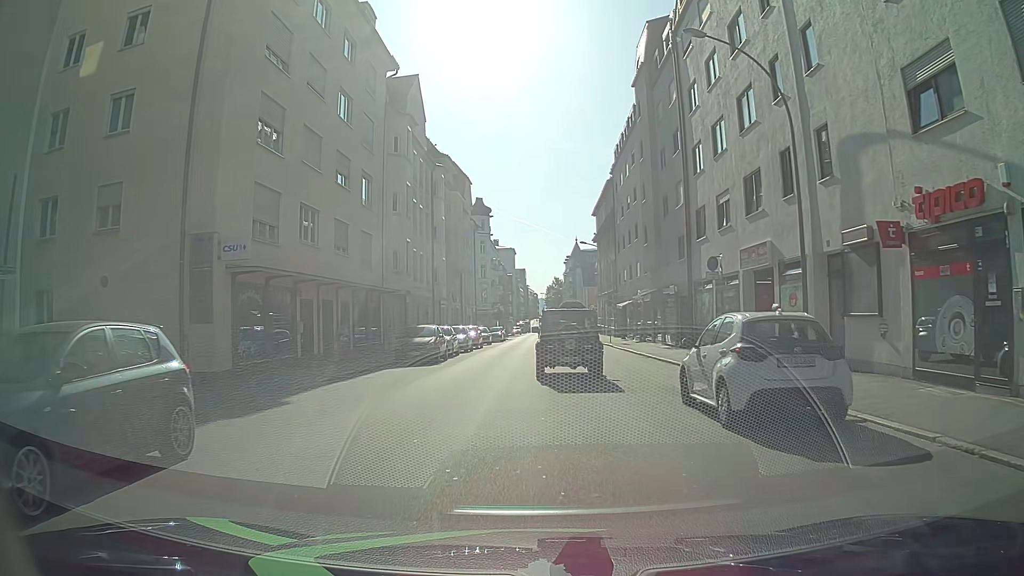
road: tertiary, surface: asphalt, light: Day
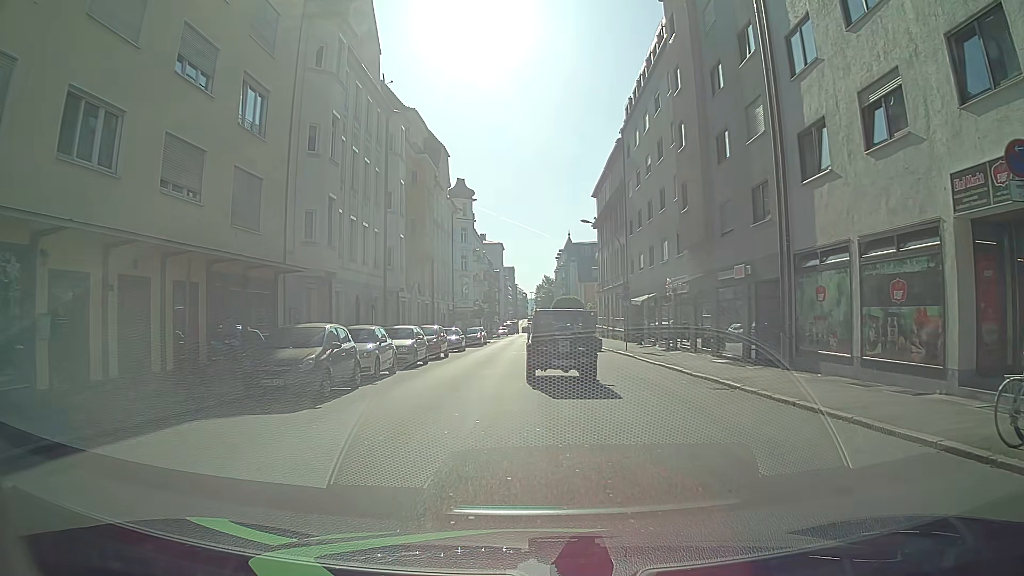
(0.0, +13.1) m; +1°
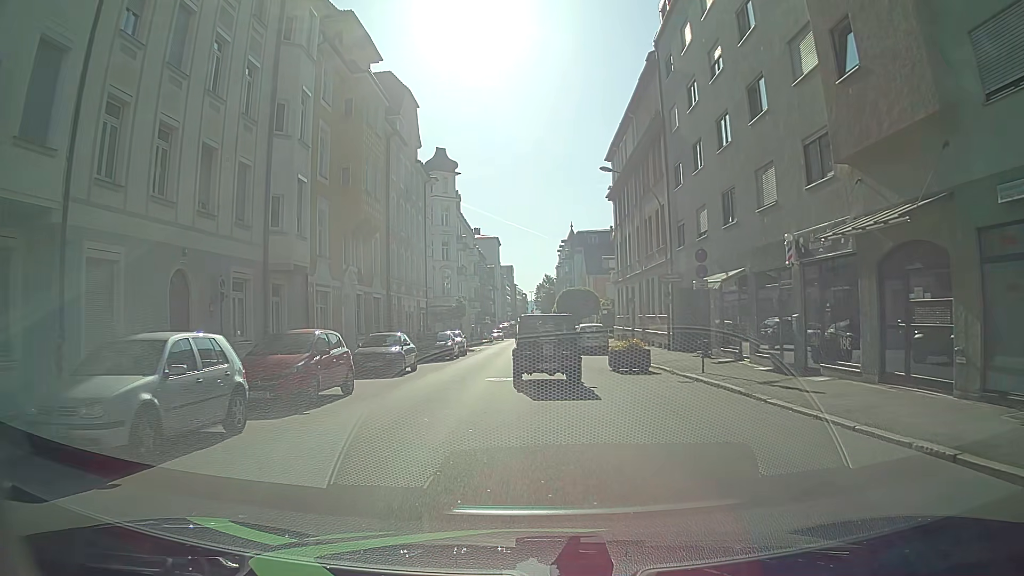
(-0.2, +16.5) m; -1°
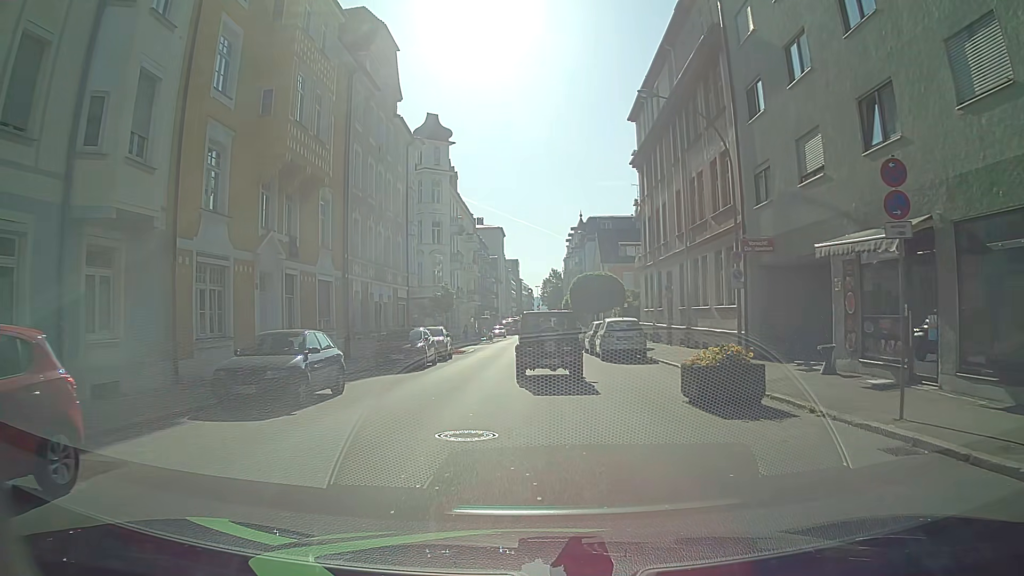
(-0.1, +10.4) m; -2°
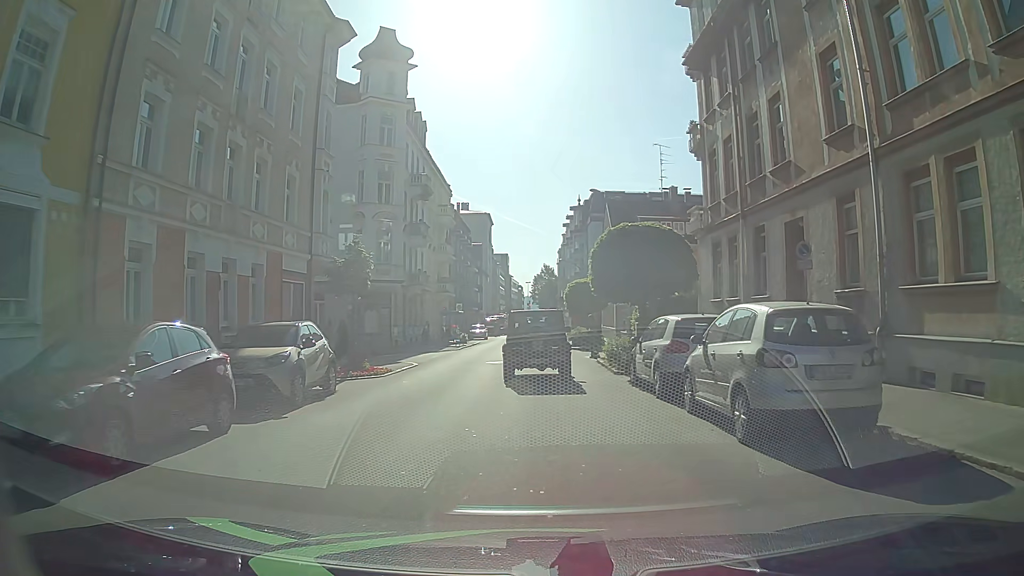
(+0.5, +18.0) m; +2°
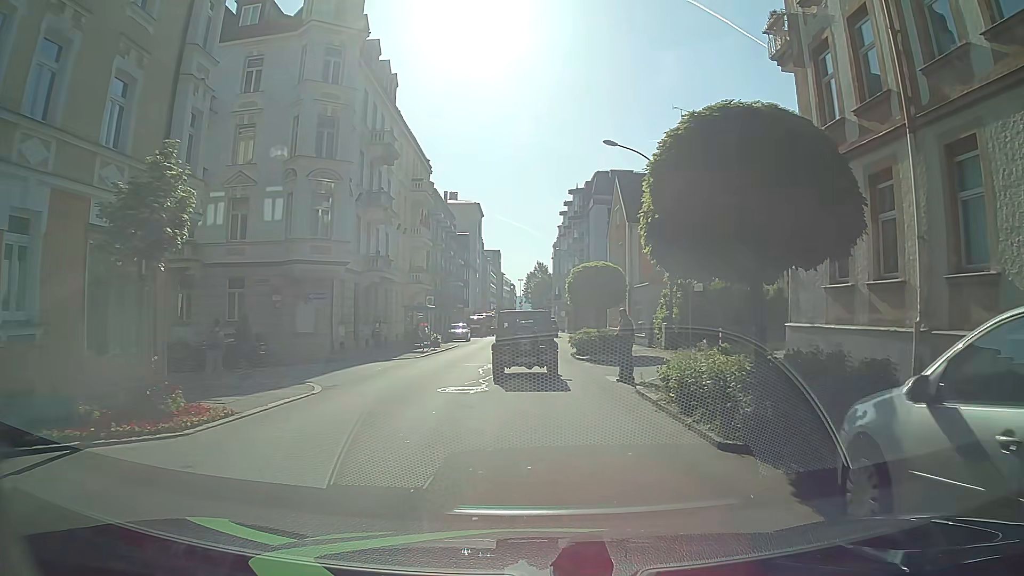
(+0.1, +10.8) m; +1°
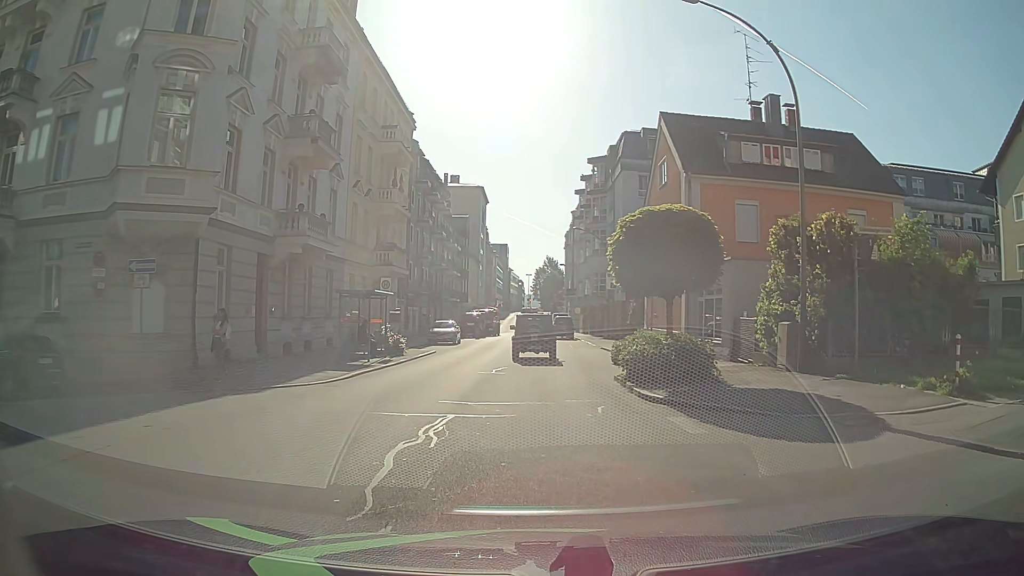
(-0.3, +13.4) m; -1°
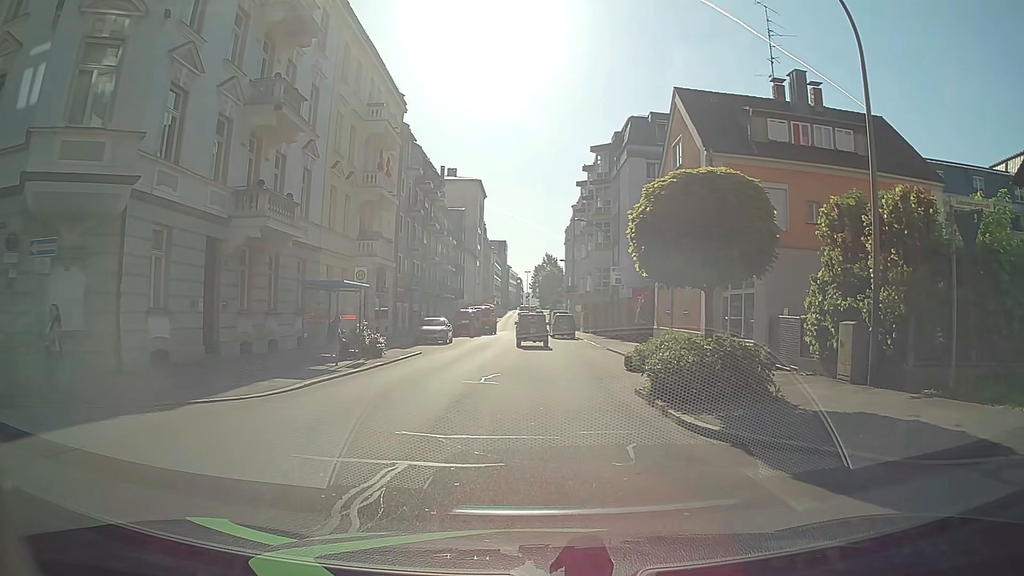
(0.0, +3.4) m; -1°
